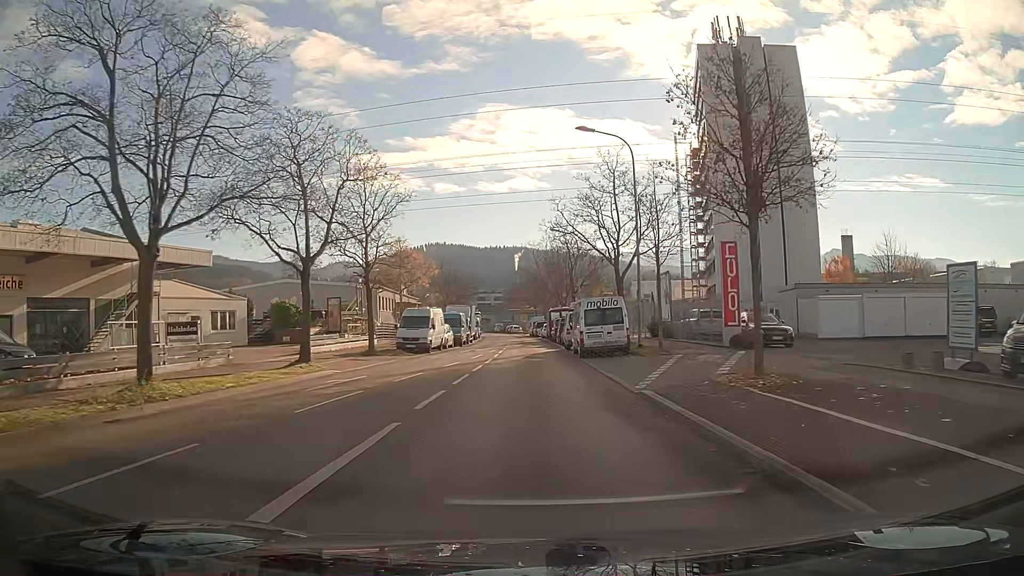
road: secondary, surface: asphalt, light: Day
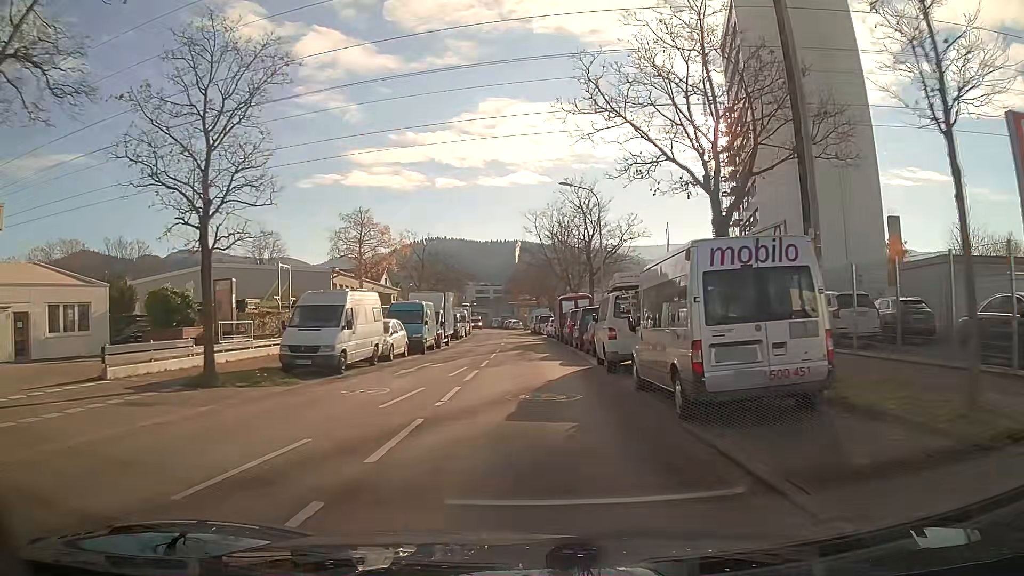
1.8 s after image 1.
(-0.1, +17.7) m; 0°
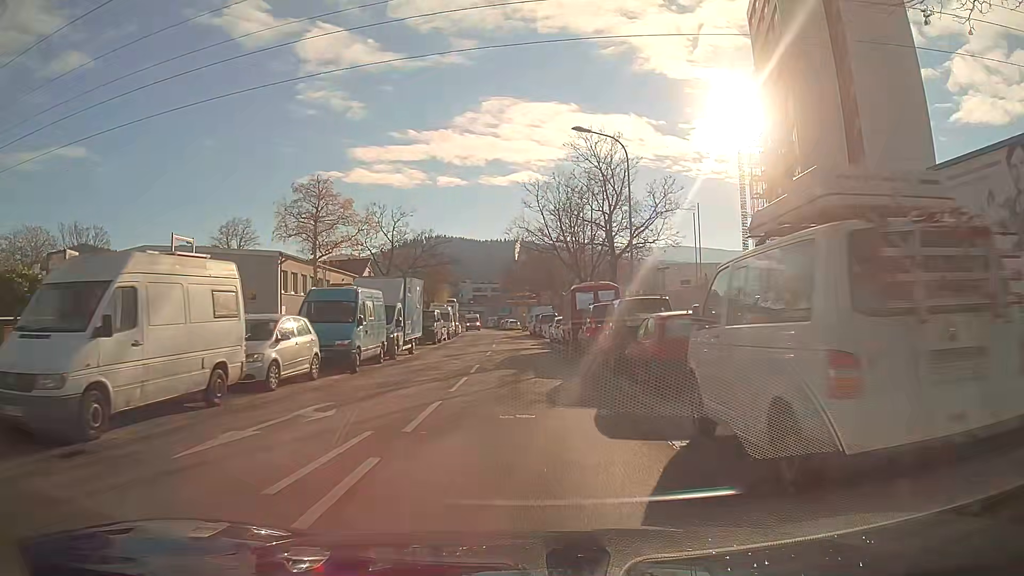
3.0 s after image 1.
(0.0, +12.0) m; 0°
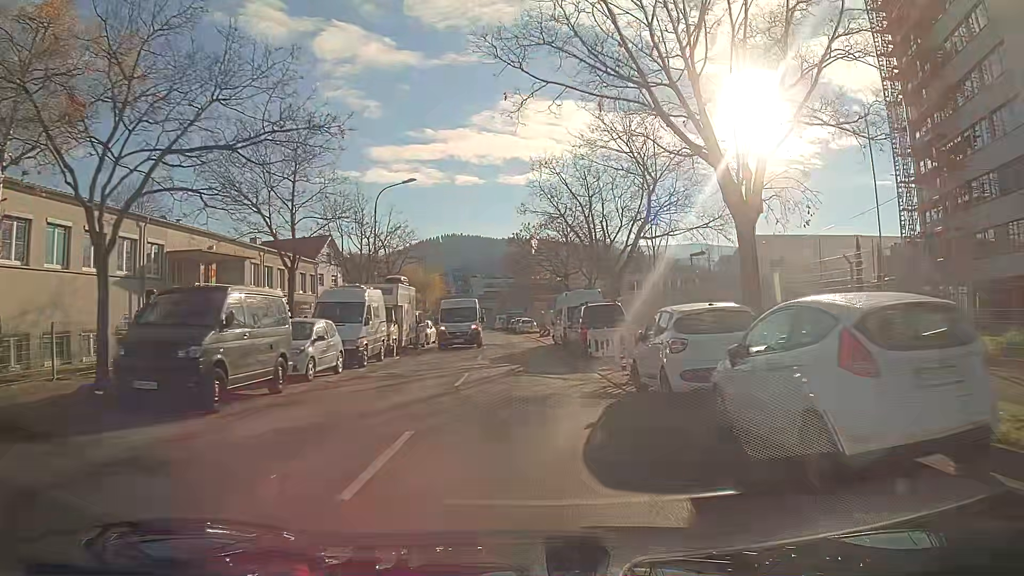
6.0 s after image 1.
(-0.2, +30.3) m; -1°
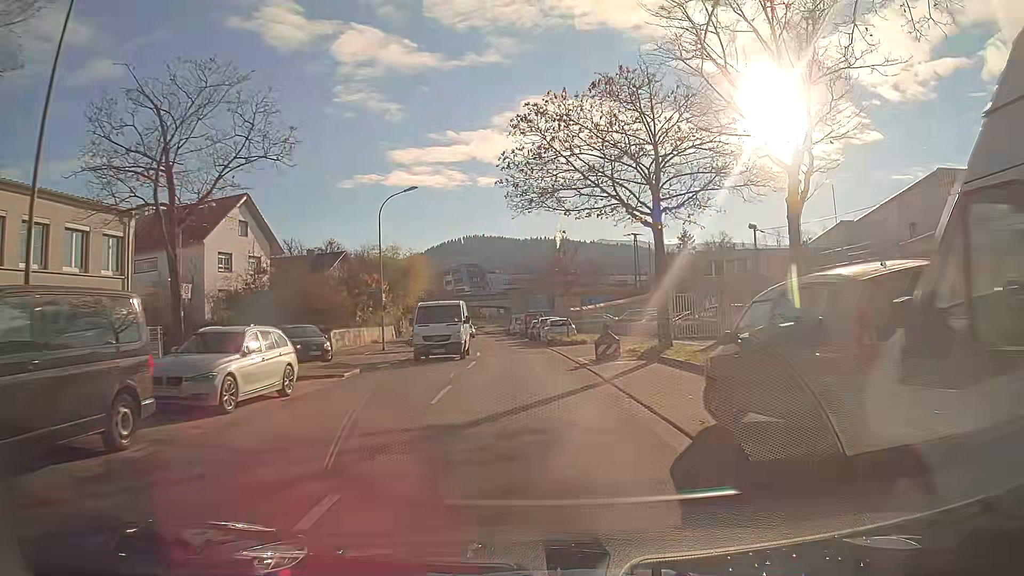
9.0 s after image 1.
(-0.7, +29.8) m; -3°
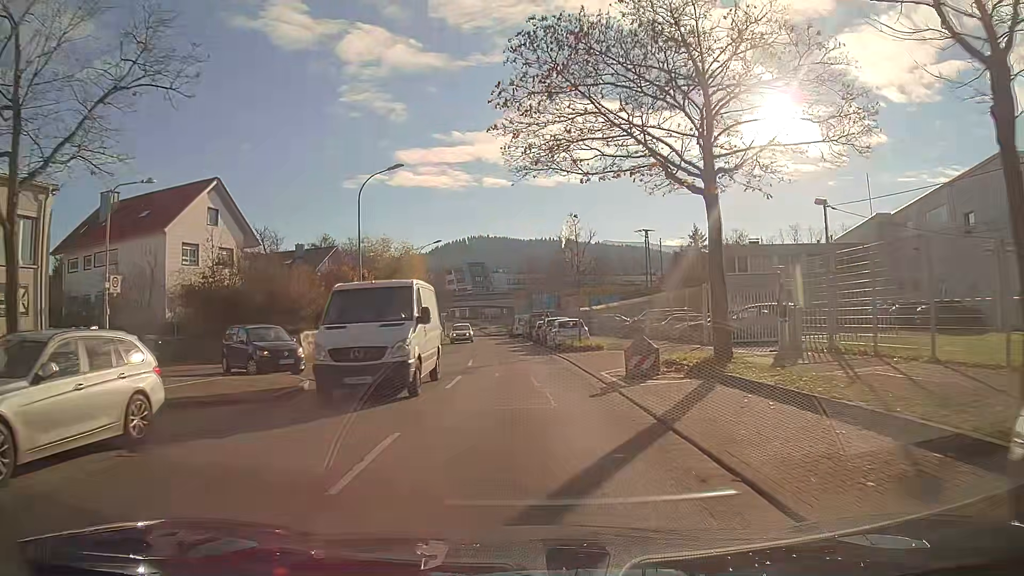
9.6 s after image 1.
(0.0, +6.0) m; 0°
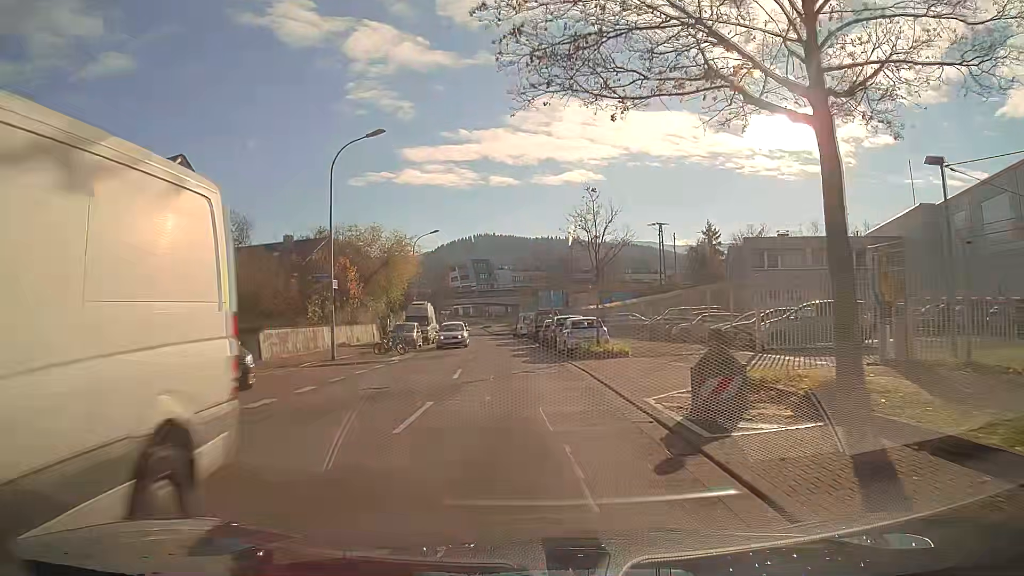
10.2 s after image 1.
(0.0, +6.0) m; -1°
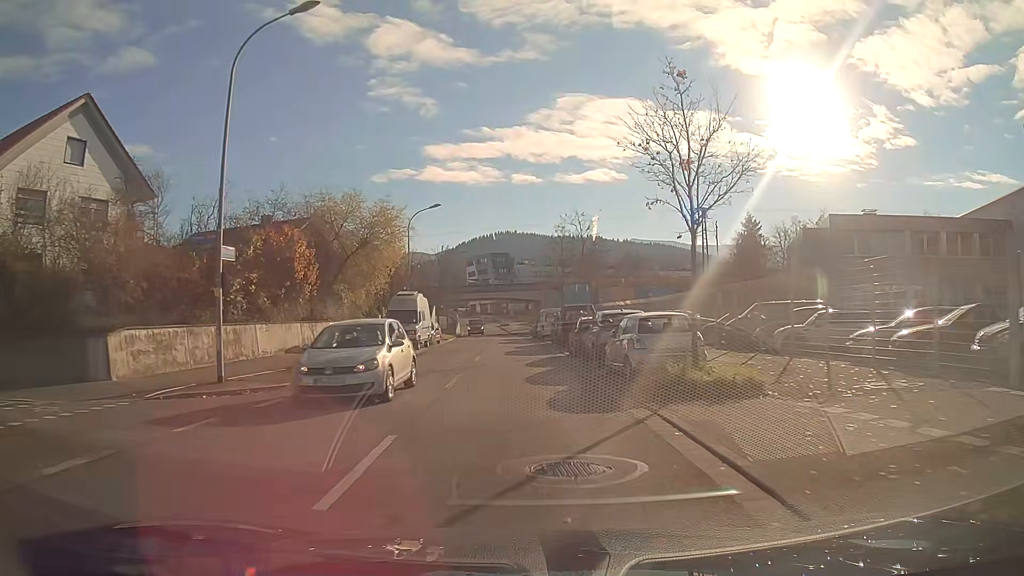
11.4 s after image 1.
(-0.2, +12.3) m; -1°
(0, +10) (0, +20) (0, +30) (-1, +40) (-1, +50) (-2, +60) (-3, +70) (-3, +80) (-5, +90) (-6, +100) m
